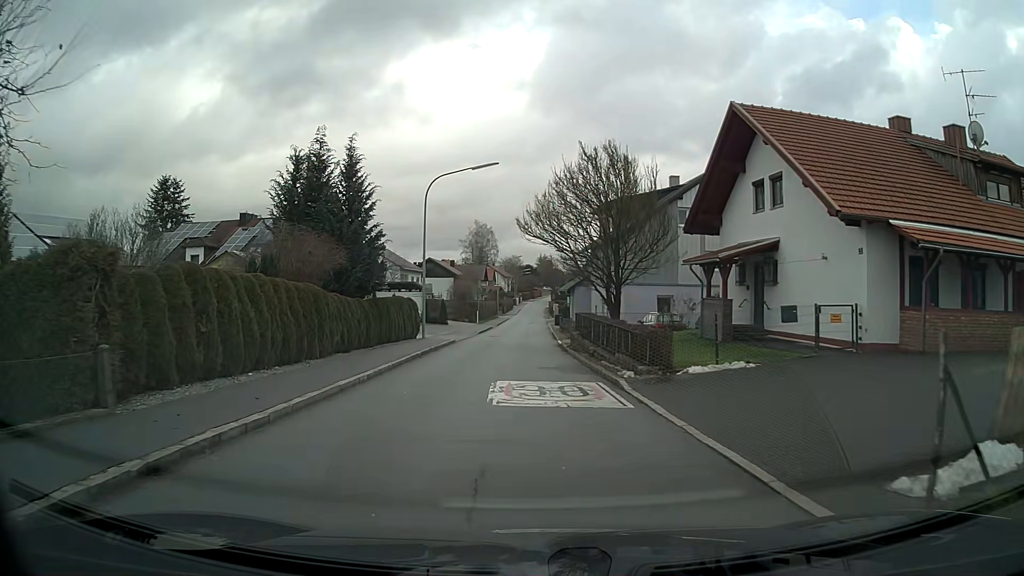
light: Day
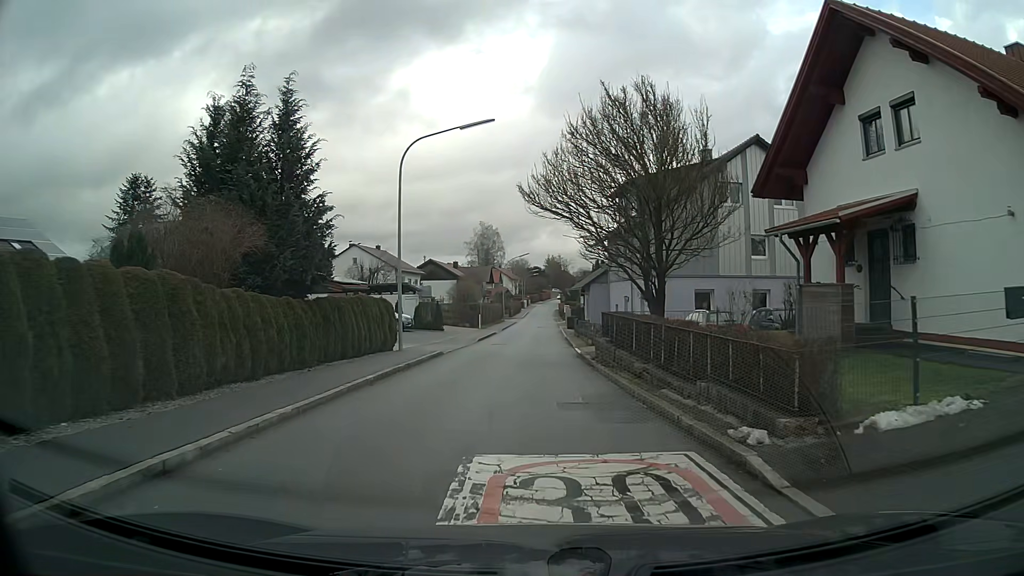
(-0.1, +7.6) m; -1°
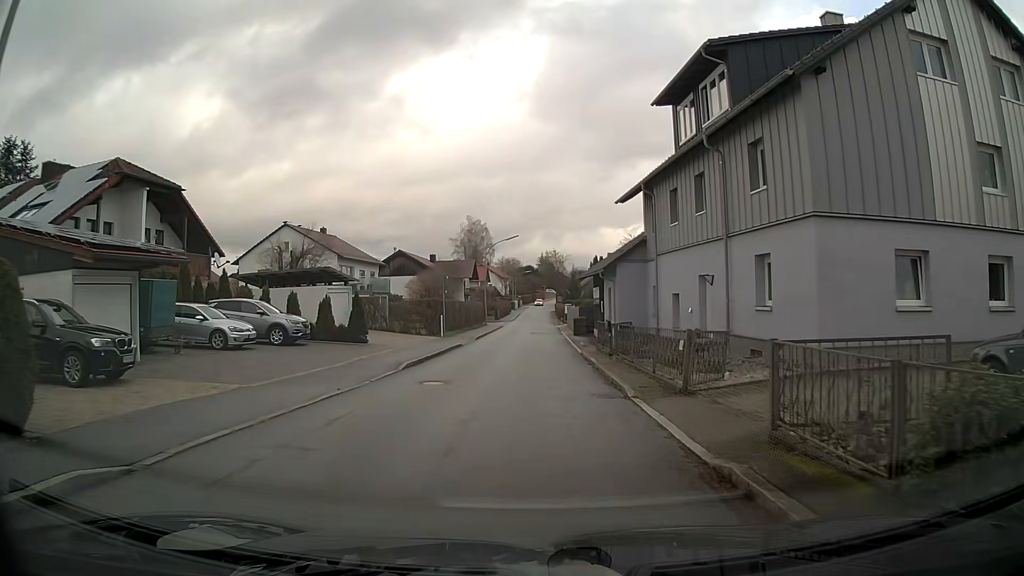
(+0.1, +20.0) m; 0°
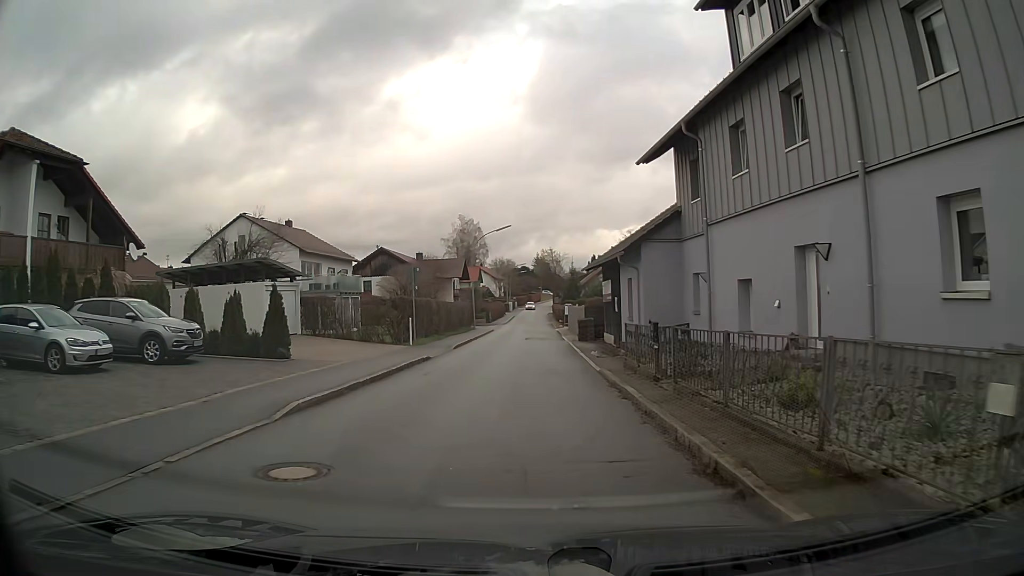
(+0.1, +8.4) m; +1°
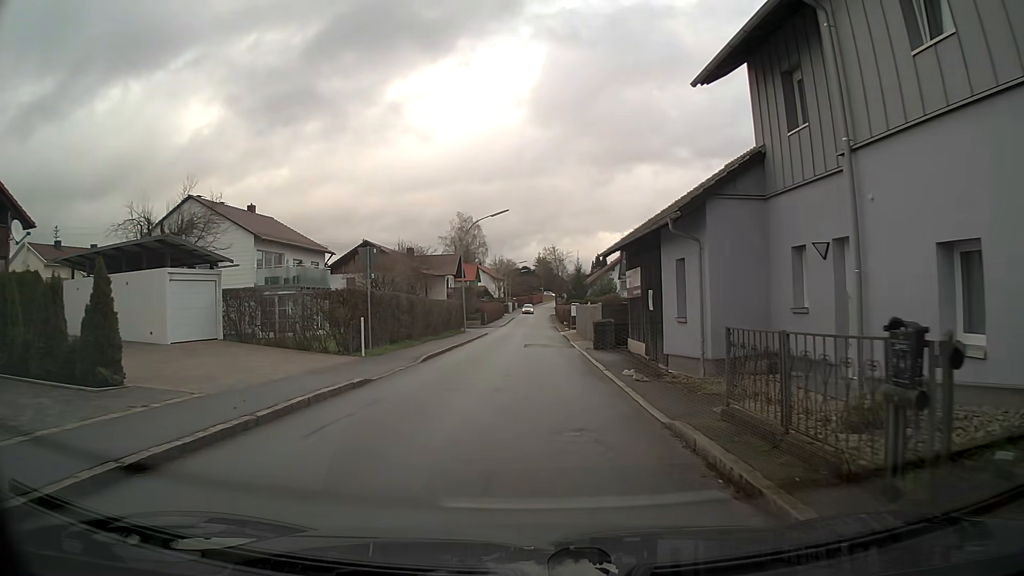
(-0.1, +8.4) m; -1°
(0, +10) (0, +20) (+1, +30) (+1, +40) (+1, +50) (+1, +60) (+1, +70) (+1, +80) (+1, +90) (+2, +100) m
